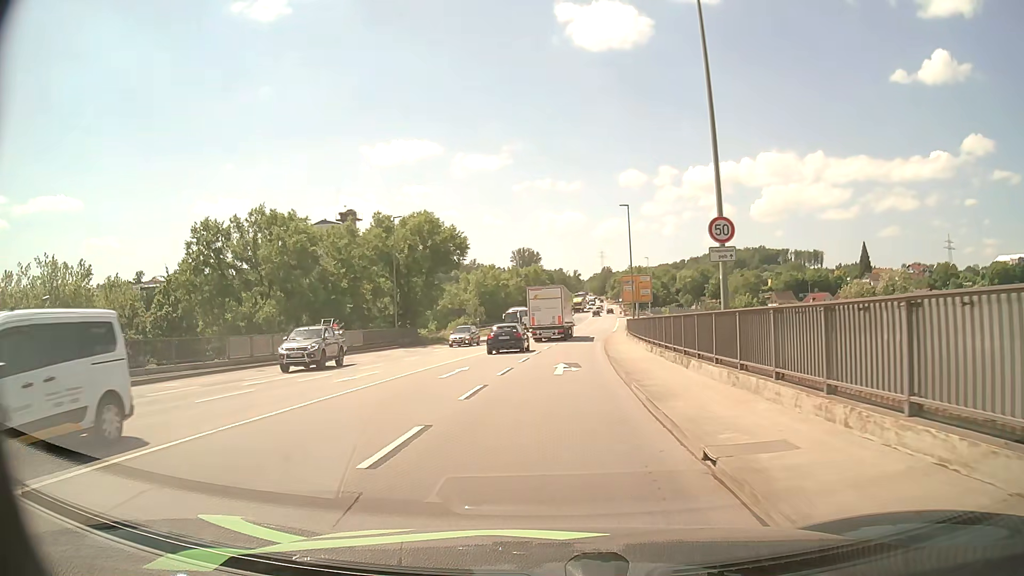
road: primary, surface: asphalt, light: Day
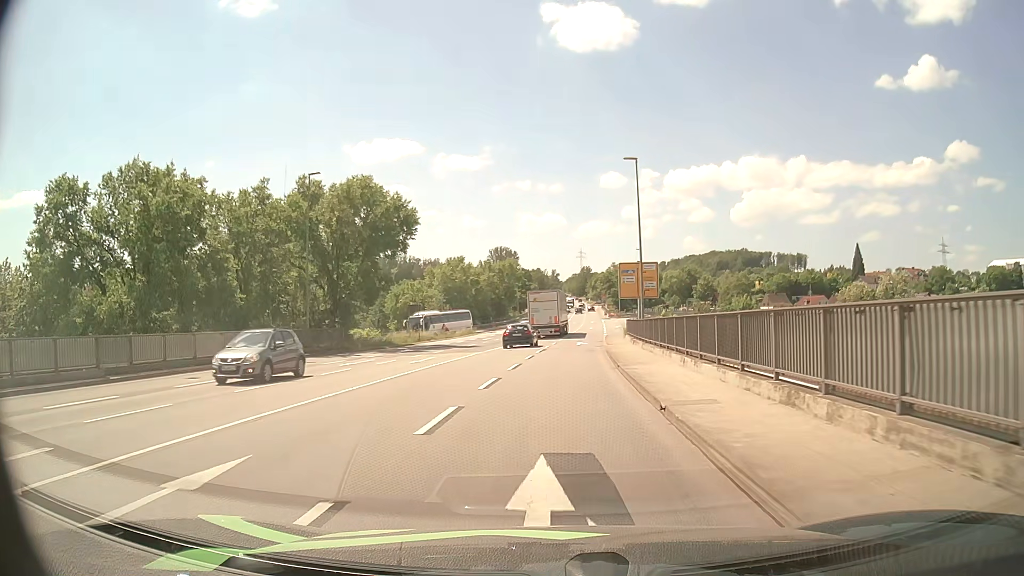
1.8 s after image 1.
(+0.2, +16.2) m; +2°
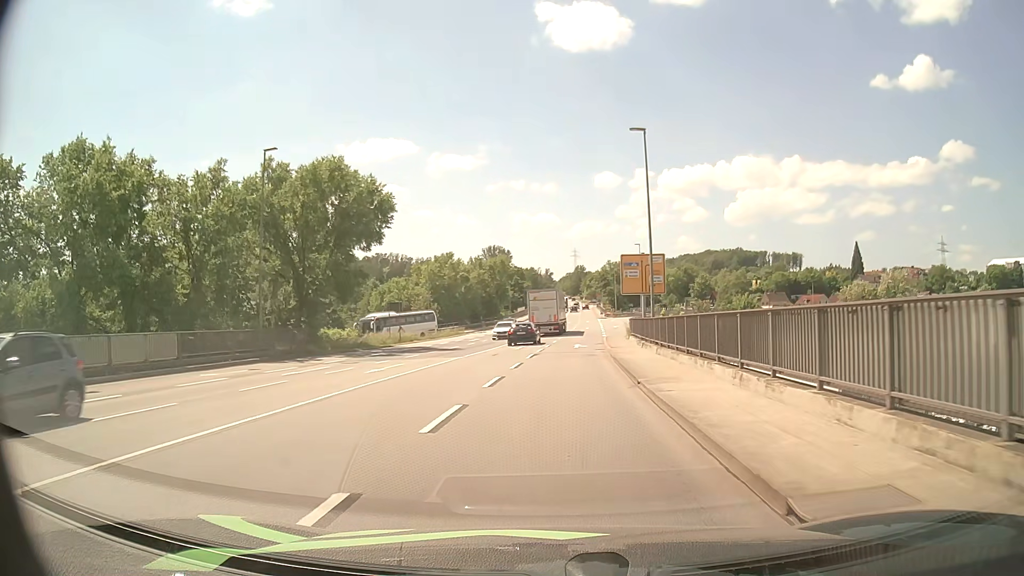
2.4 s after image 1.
(0.0, +5.9) m; 0°
(0, +10) (0, +20) (+1, +30) (+2, +40) (+2, +50) (+3, +60) (+4, +70) (+5, +80) (+5, +90) (+6, +100) m
